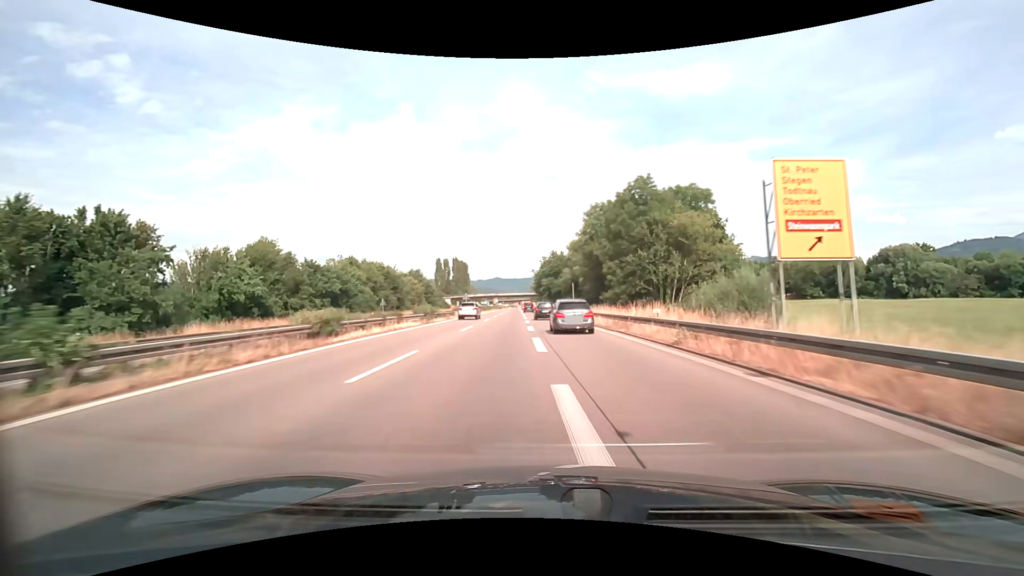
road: trunk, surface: asphalt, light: Day
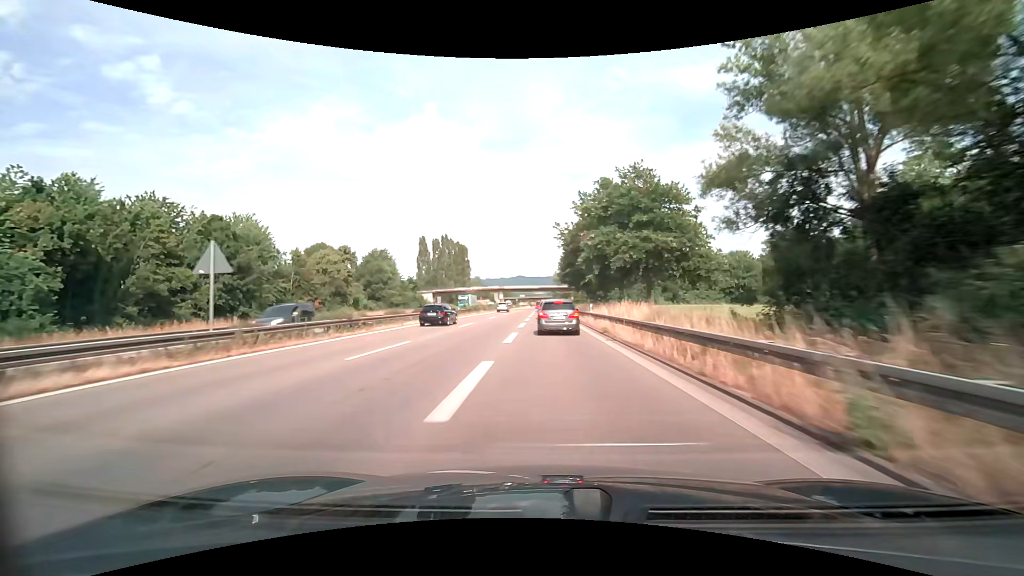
(-1.3, +65.6) m; -3°
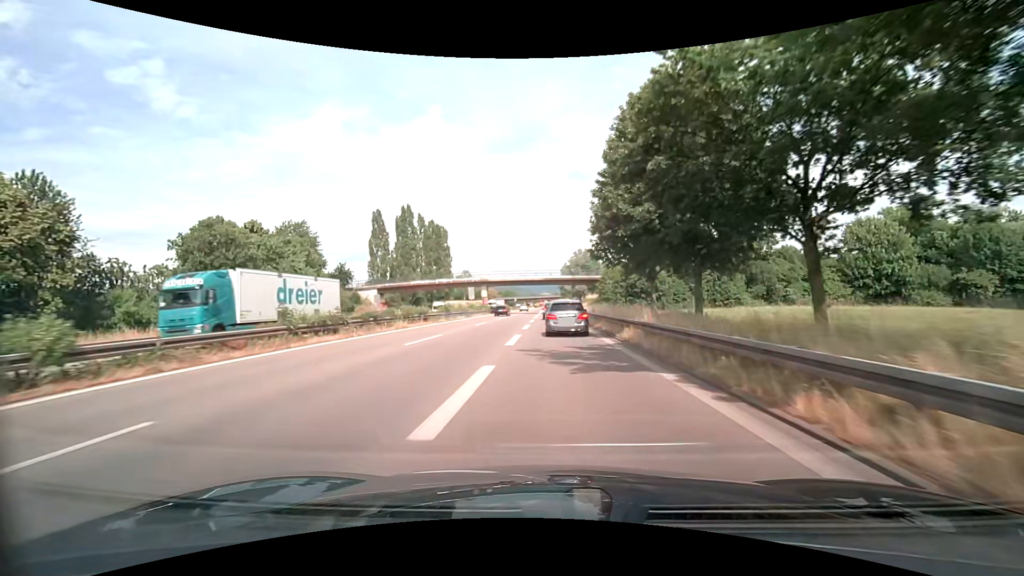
(-0.2, +46.7) m; 0°
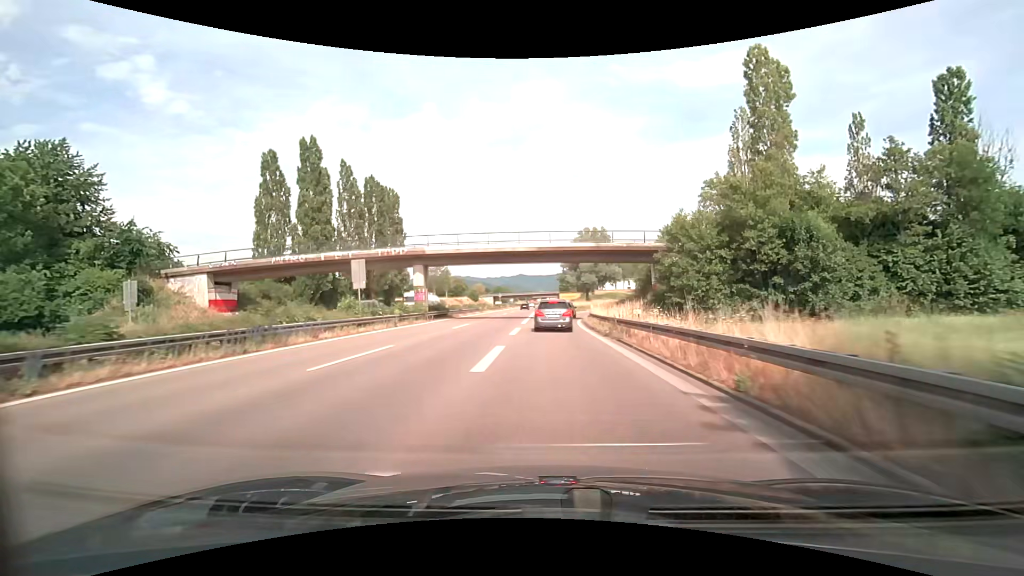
(0.0, +41.2) m; 0°
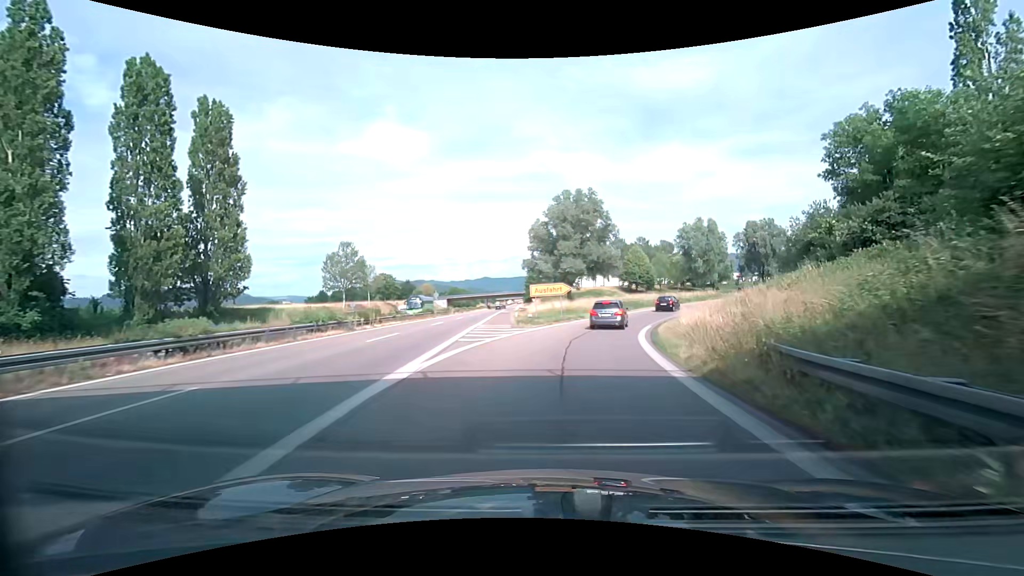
(+0.5, +41.3) m; +3°
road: trunk_link
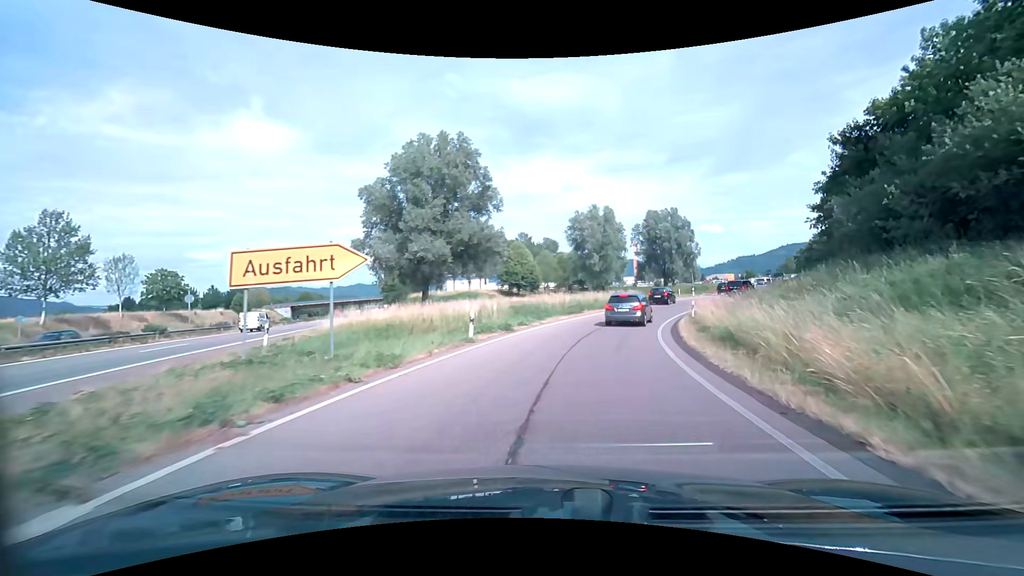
(+3.2, +28.4) m; +13°
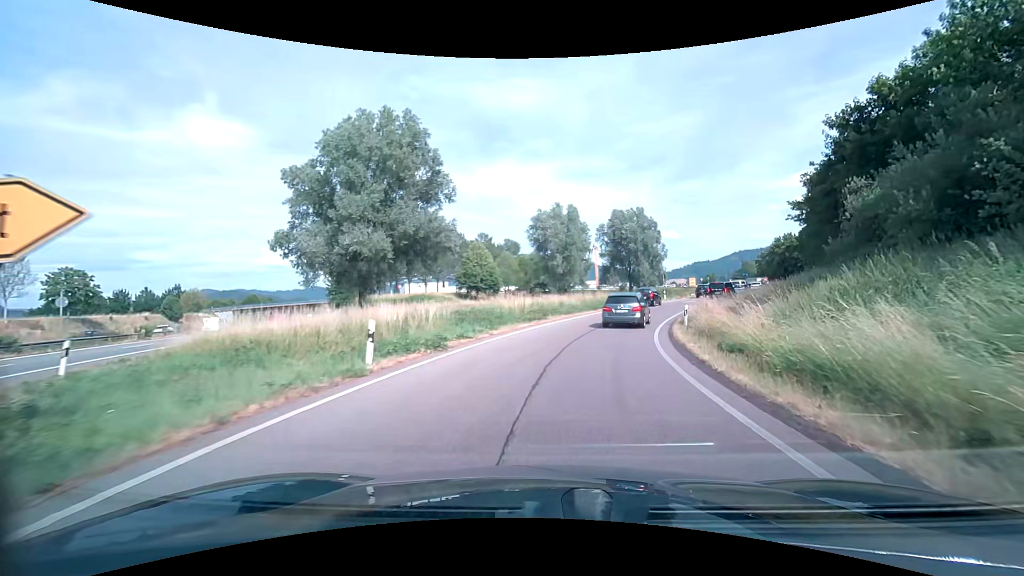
(+0.3, +6.5) m; +5°
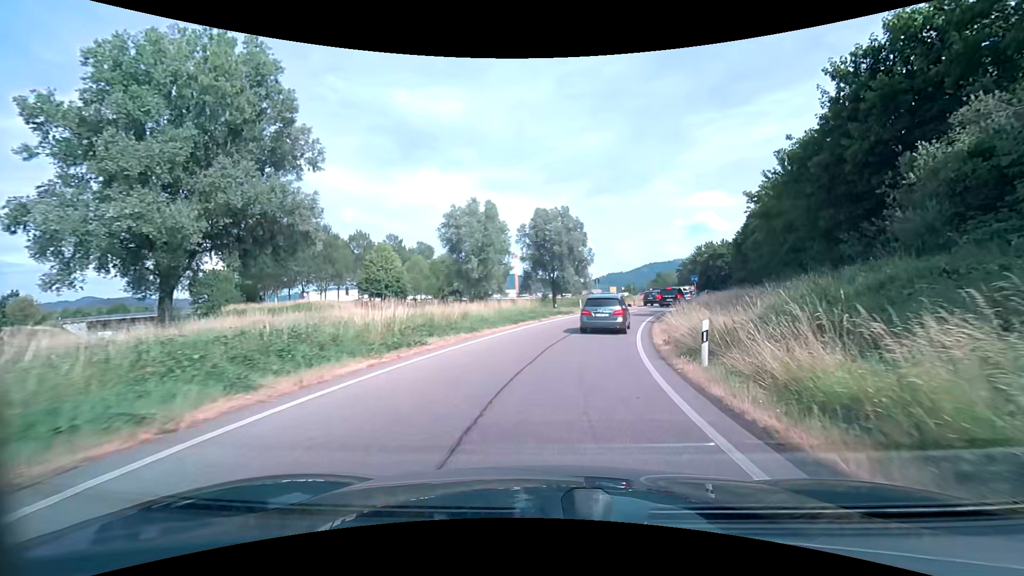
(+1.0, +12.3) m; +10°
